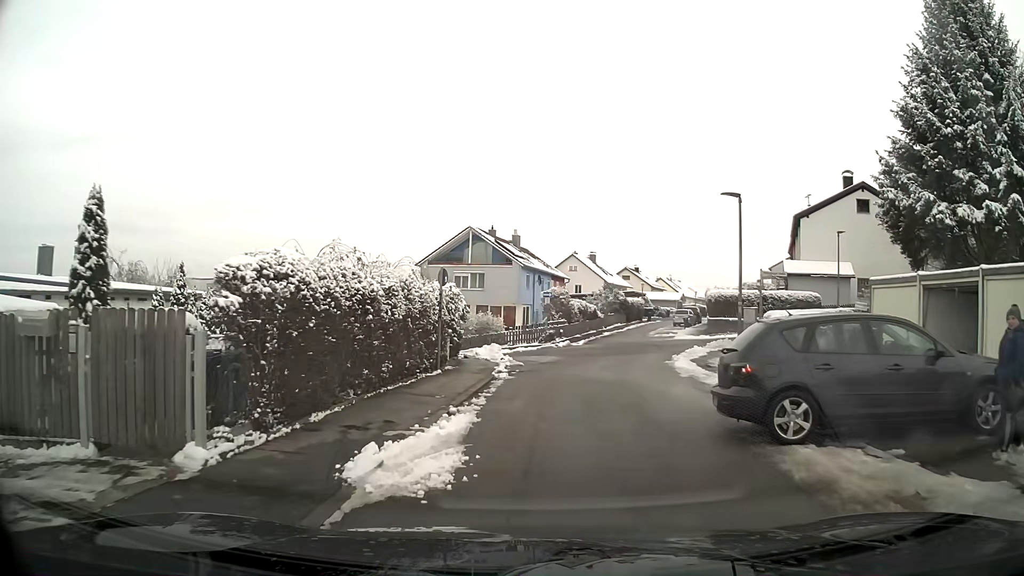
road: residential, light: Day
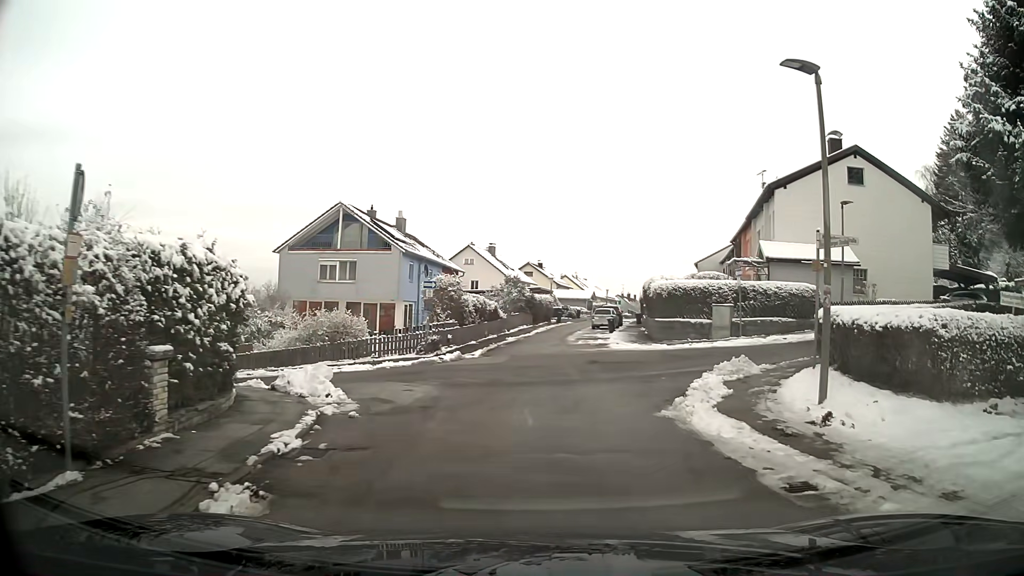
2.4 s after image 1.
(+0.6, +11.1) m; +9°
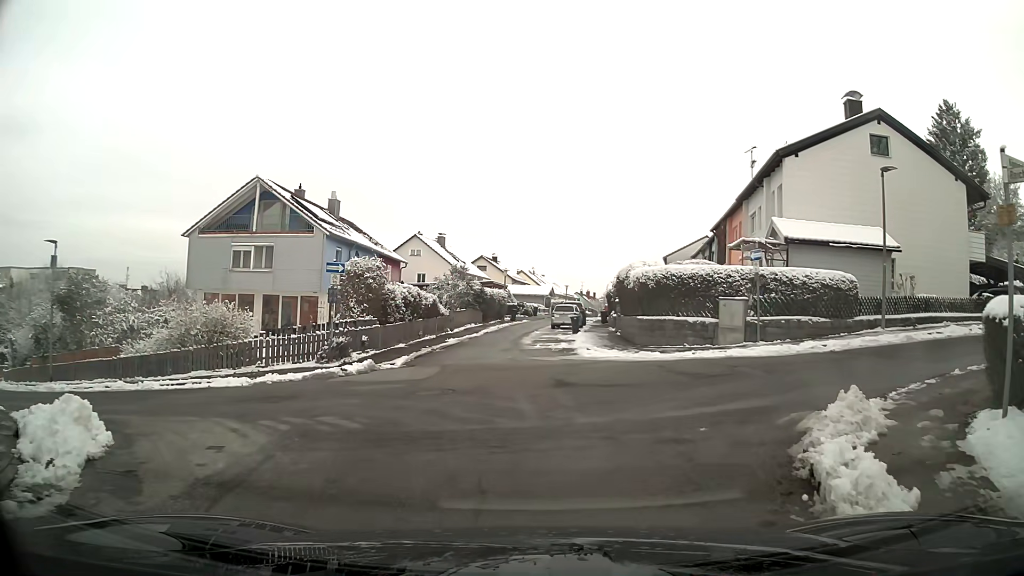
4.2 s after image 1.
(+0.2, +6.7) m; +2°
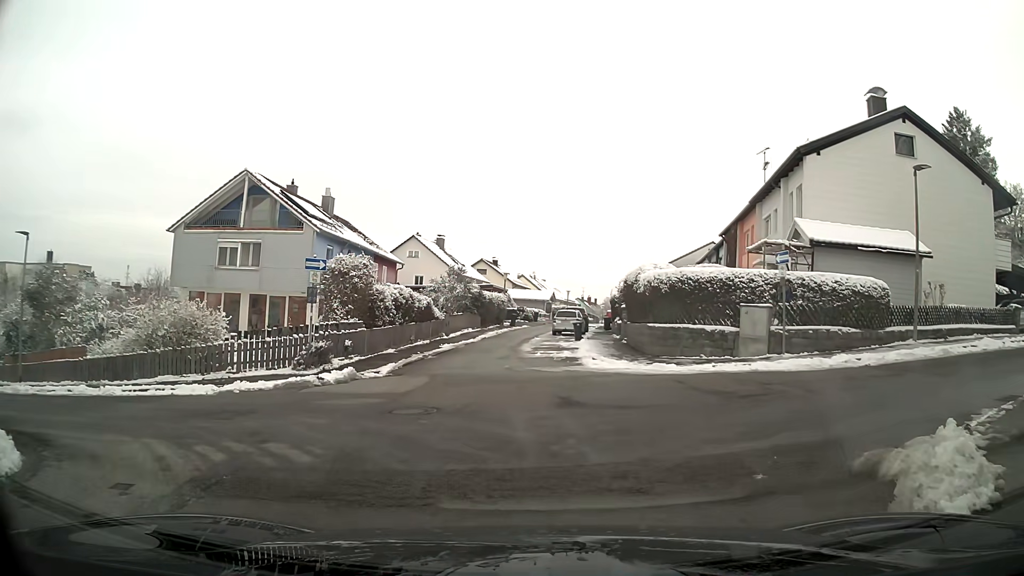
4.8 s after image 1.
(0.0, +1.9) m; 0°
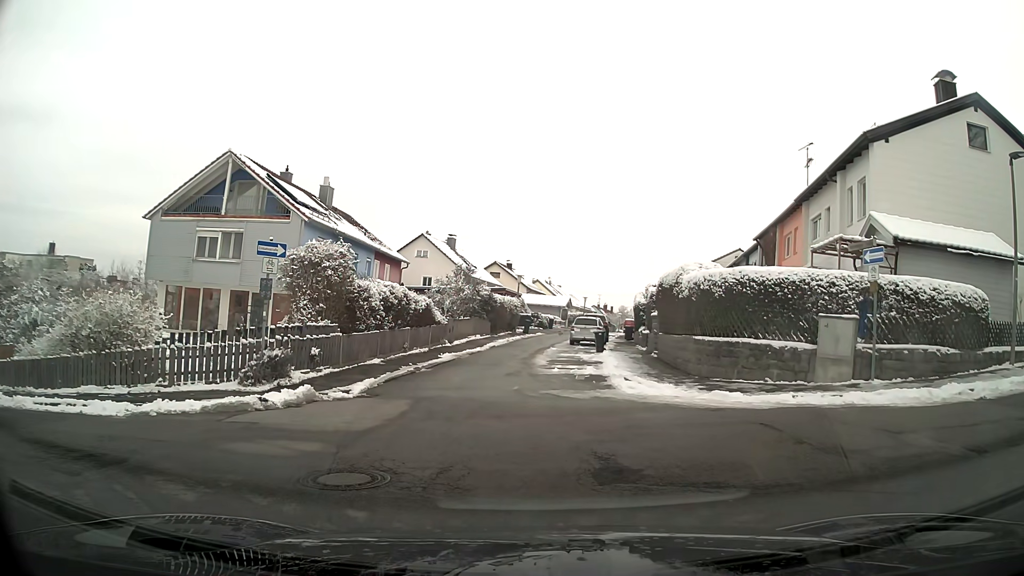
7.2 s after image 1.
(0.0, +3.8) m; 0°
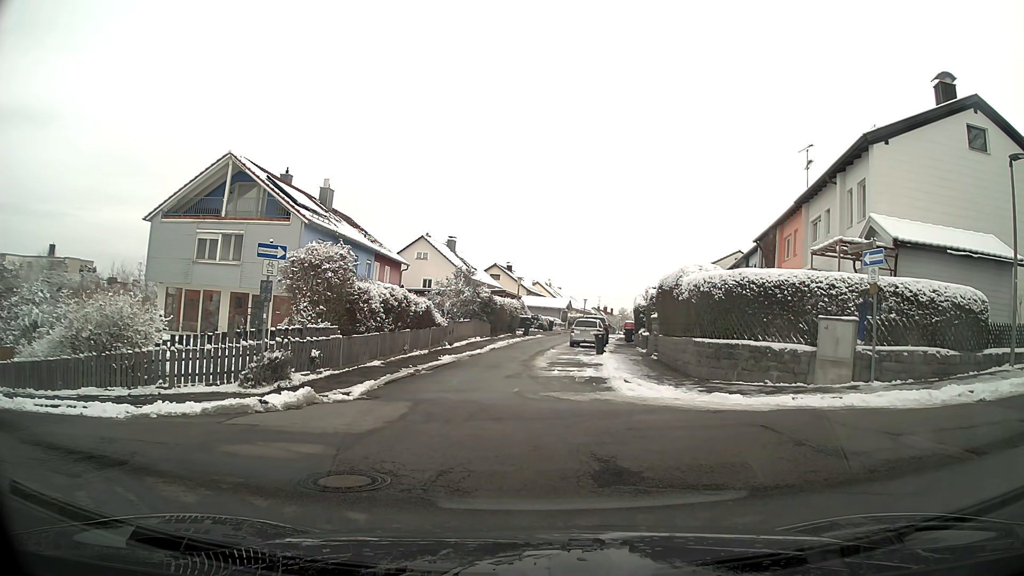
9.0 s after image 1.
(0.0, +0.1) m; 0°
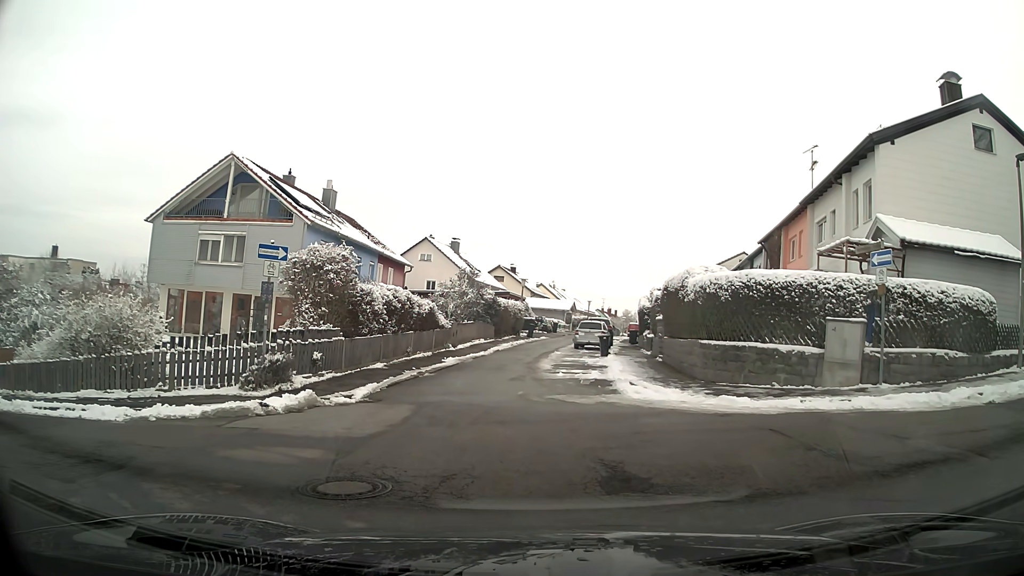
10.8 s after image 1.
(0.0, +0.1) m; 0°
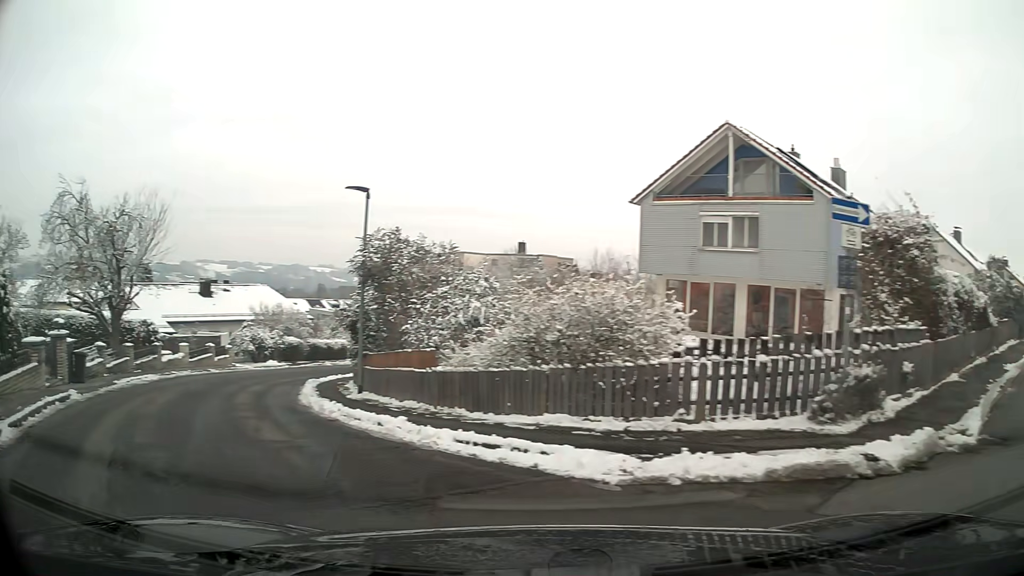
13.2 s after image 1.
(-2.2, +4.5) m; -49°
(-3, +10) (-6, +19) (-7, +29) (-6, +39) (-5, +49) (-4, +59) (-2, +69) (-2, +79) (-7, +86) (-16, +82) m
